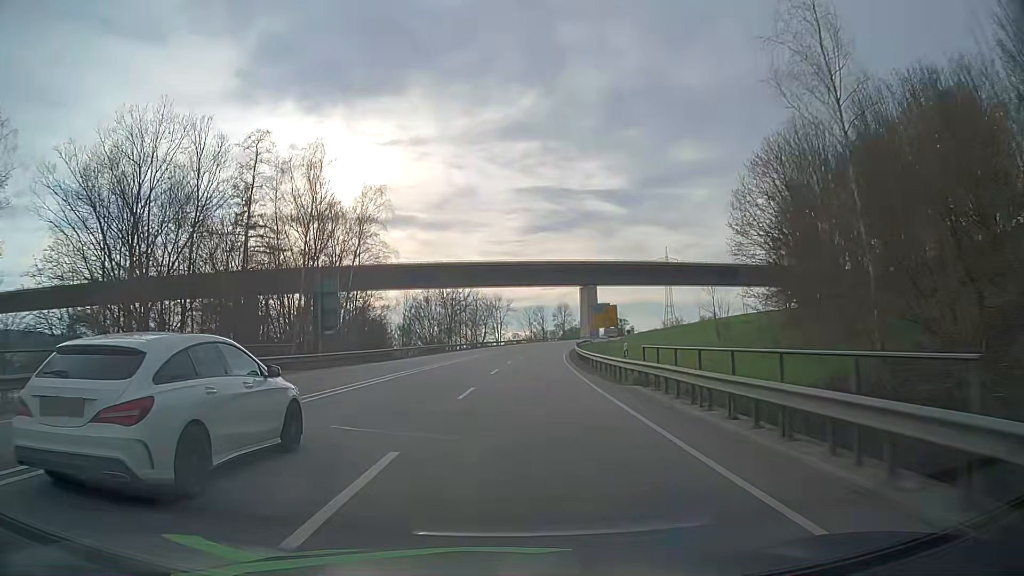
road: primary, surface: asphalt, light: Day
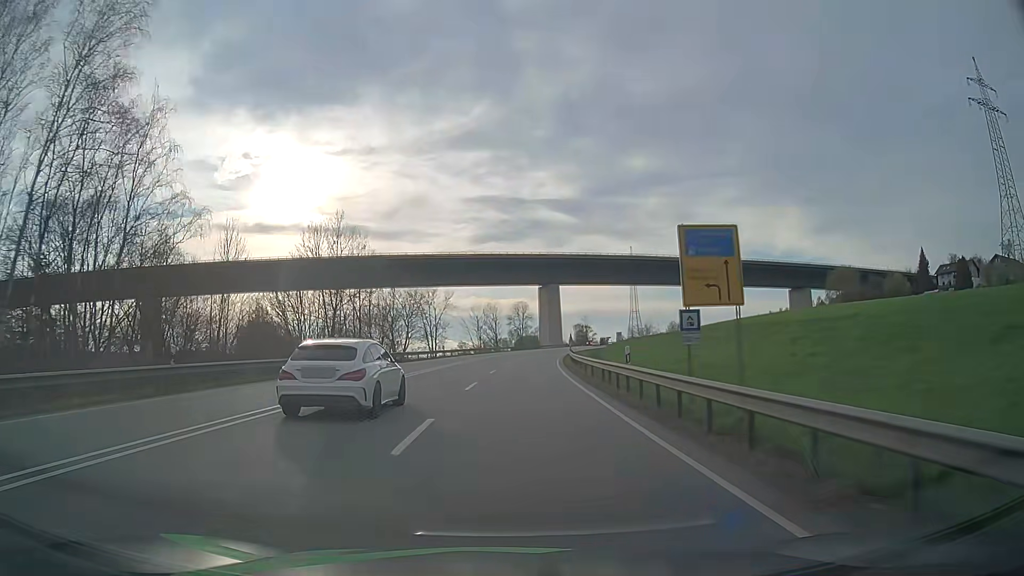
(+1.7, +44.2) m; +4°
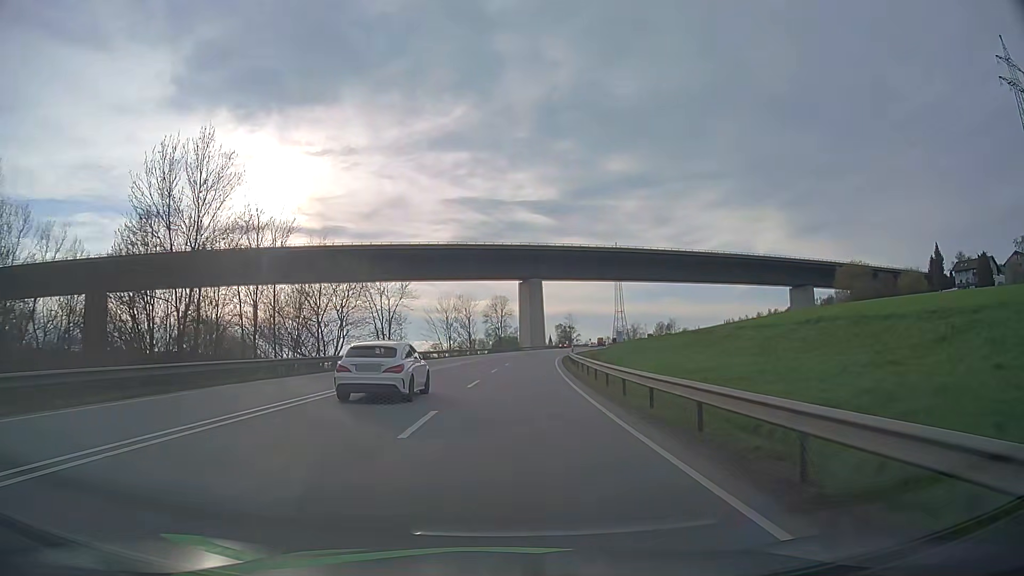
(+0.4, +22.4) m; +2°
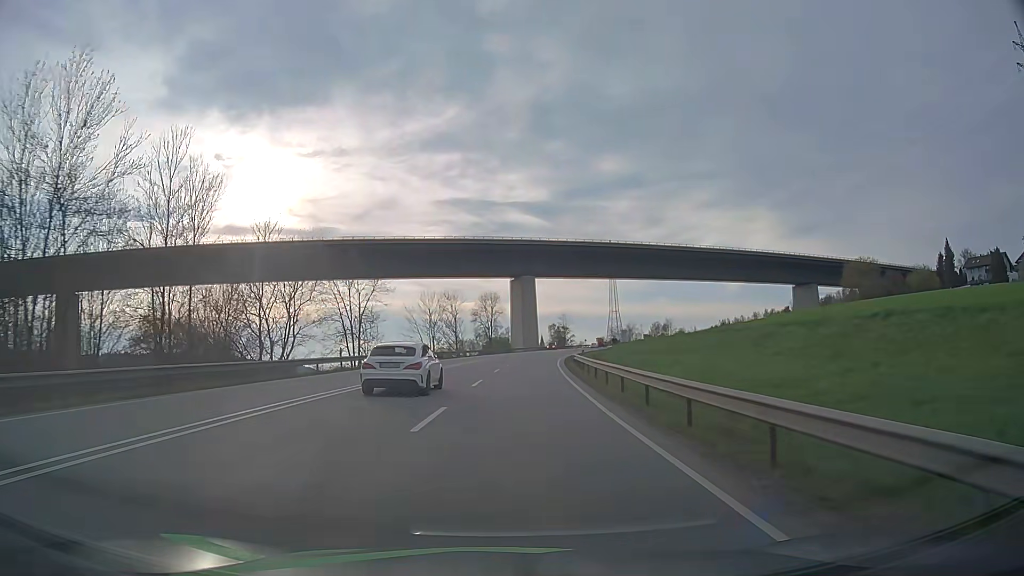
(+0.1, +11.2) m; +1°
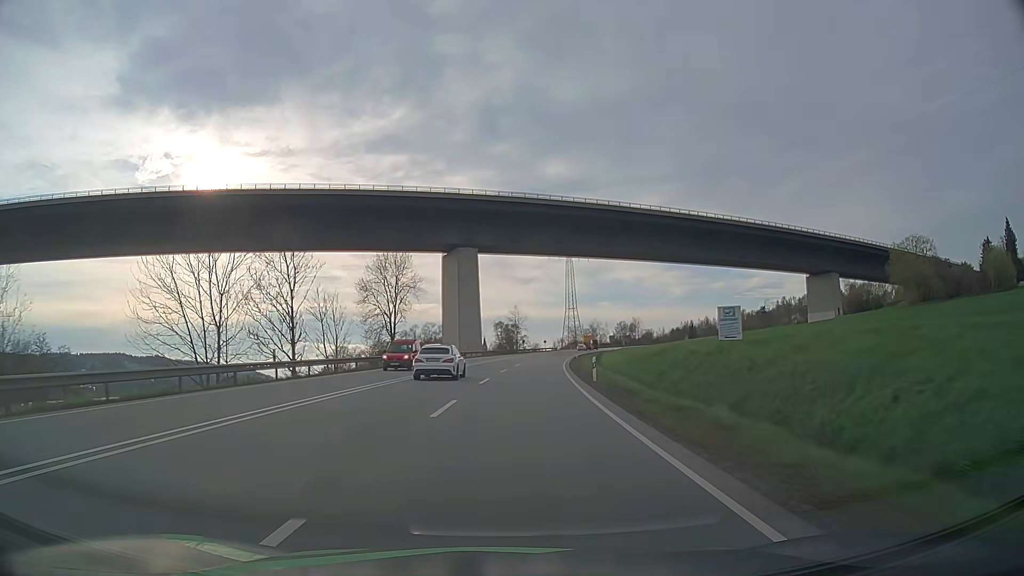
(+2.4, +57.3) m; +5°
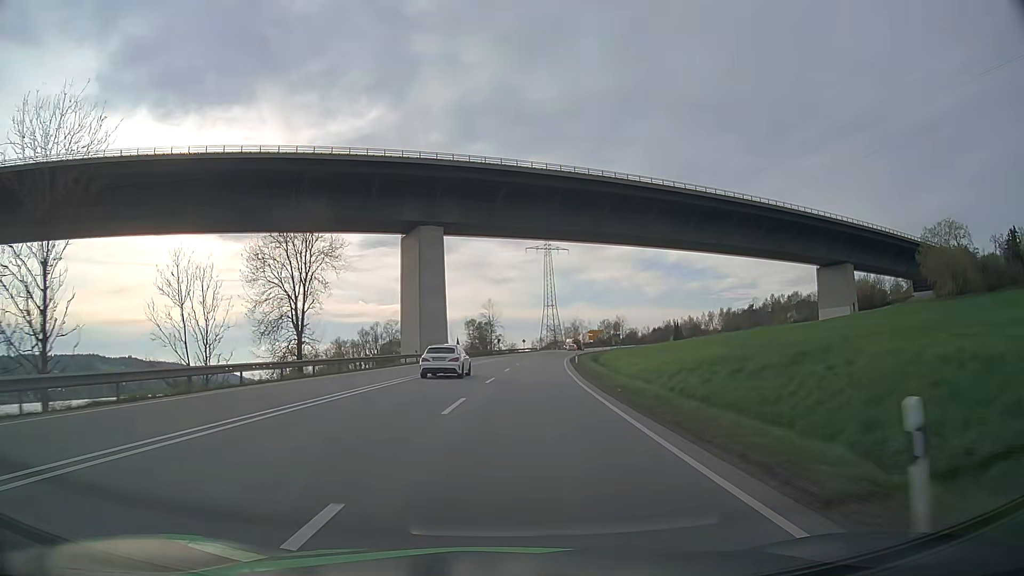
(+0.4, +23.6) m; +2°
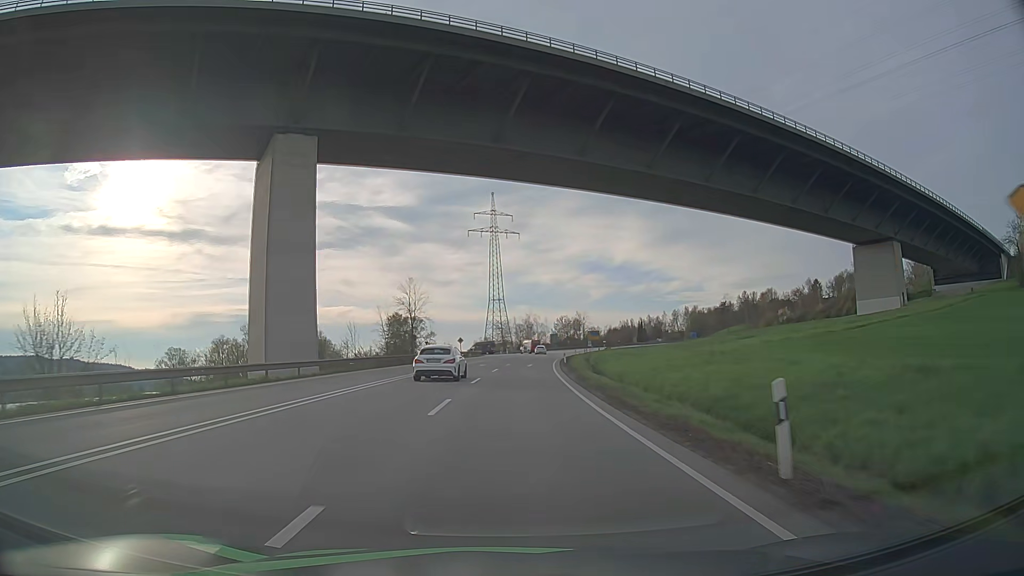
(+2.0, +47.9) m; +5°
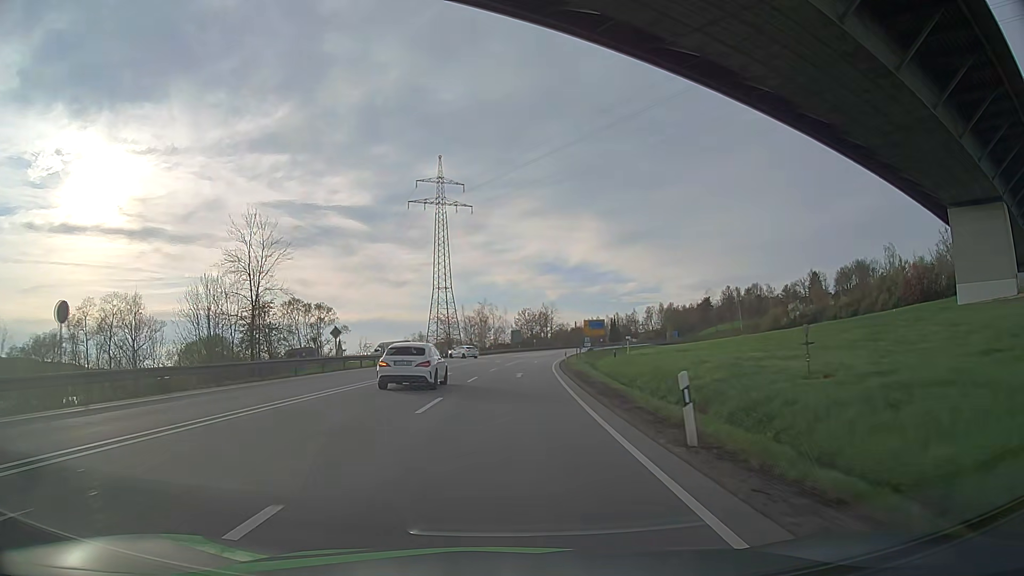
(+1.8, +47.9) m; +4°
(0, +10) (0, +20) (+1, +30) (+1, +40) (+2, +50) (+2, +60) (+3, +70) (+4, +80) (+6, +90) (+7, +100) m
